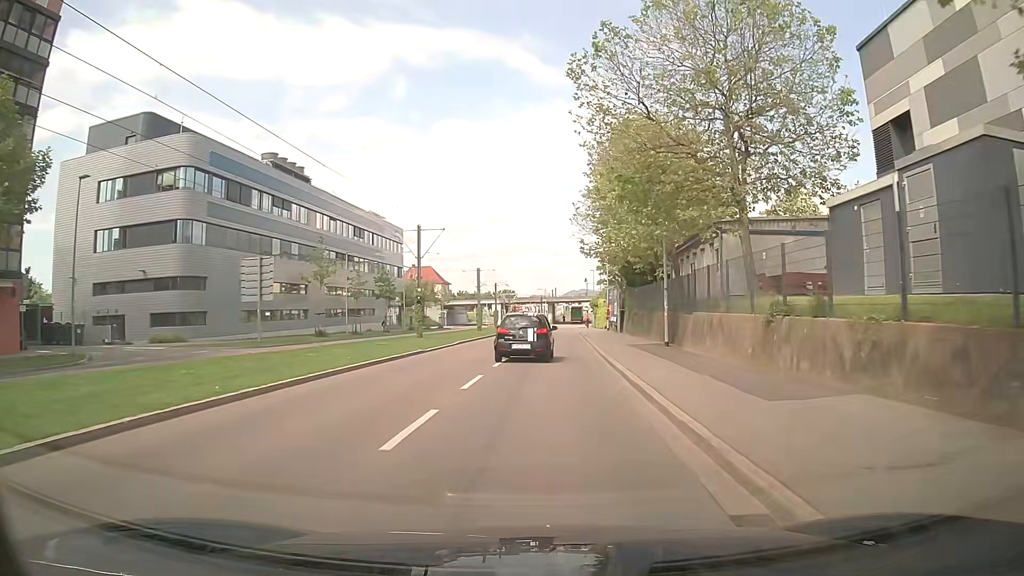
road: secondary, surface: asphalt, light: Day
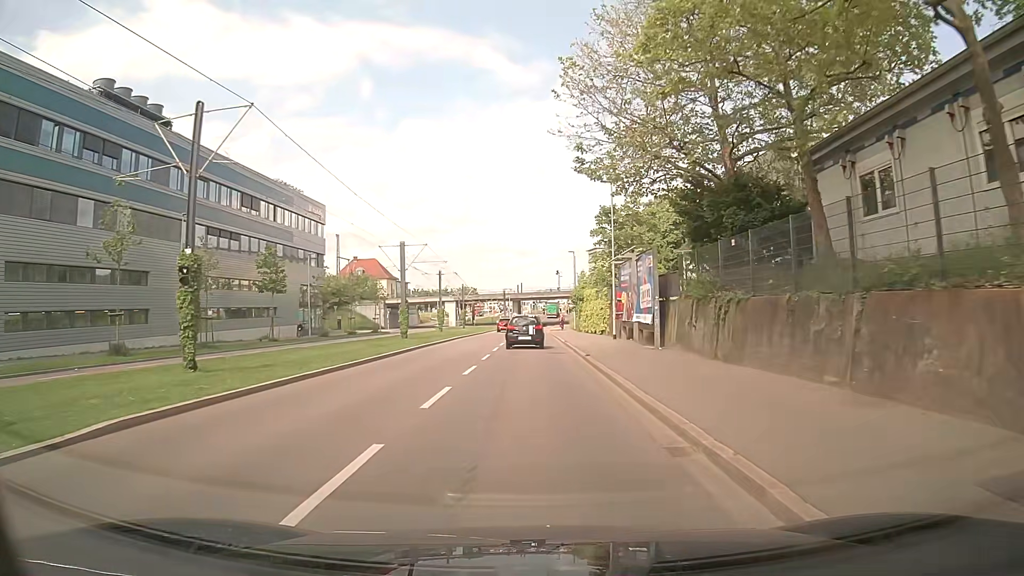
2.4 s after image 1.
(+0.8, +26.9) m; +3°
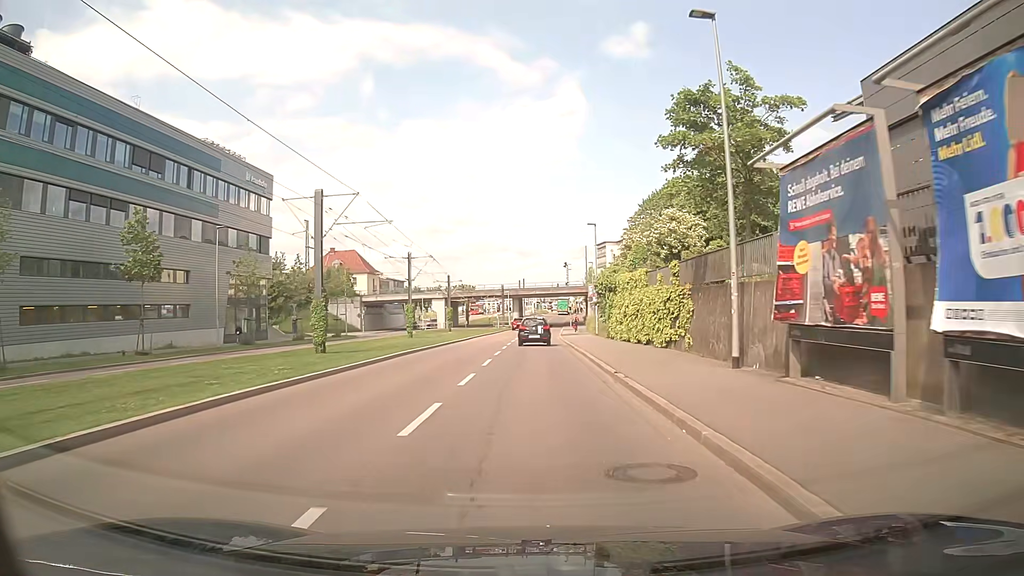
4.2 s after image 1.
(-0.1, +20.6) m; 0°
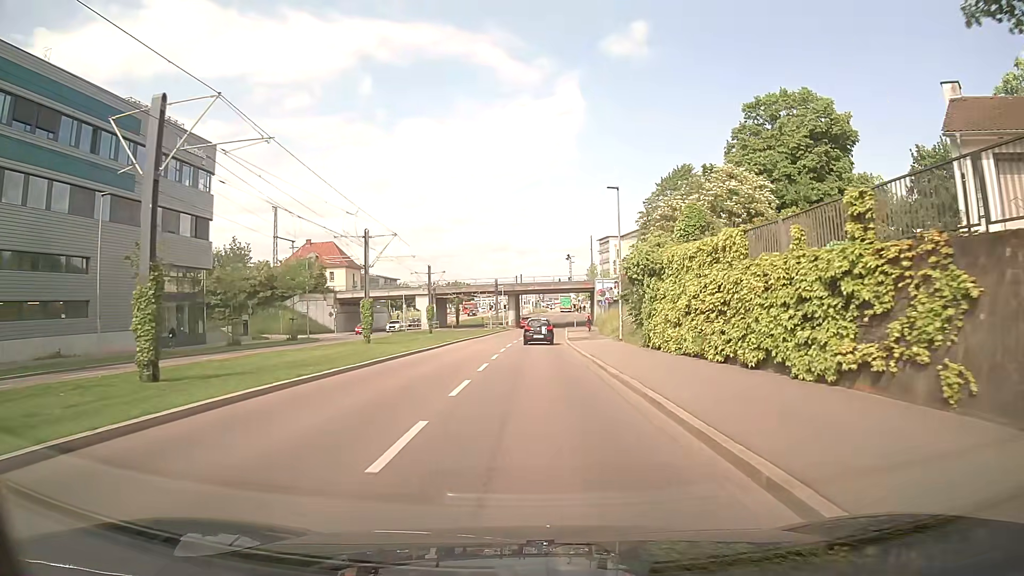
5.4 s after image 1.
(-0.1, +13.9) m; 0°
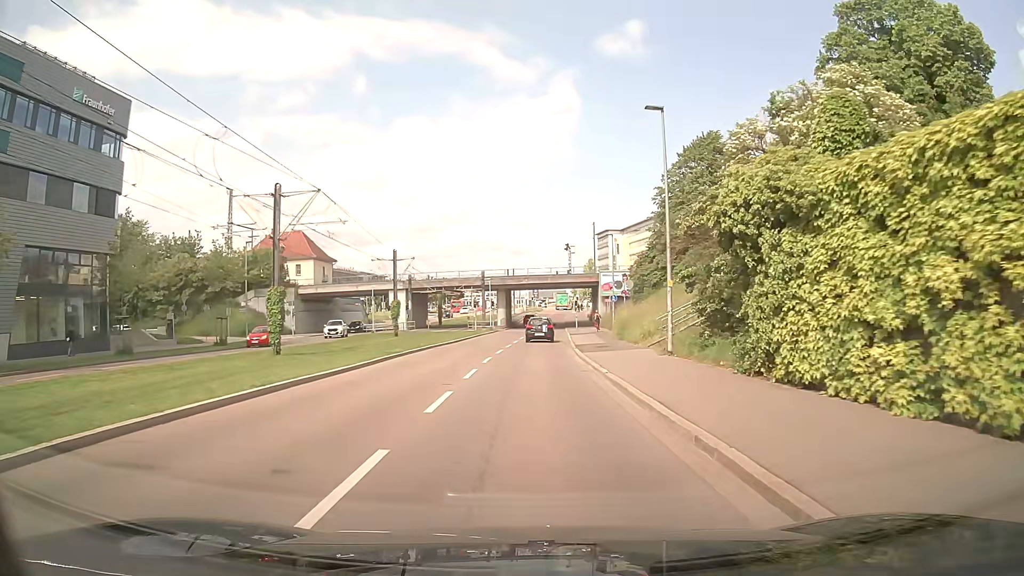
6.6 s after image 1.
(+0.1, +14.0) m; +1°
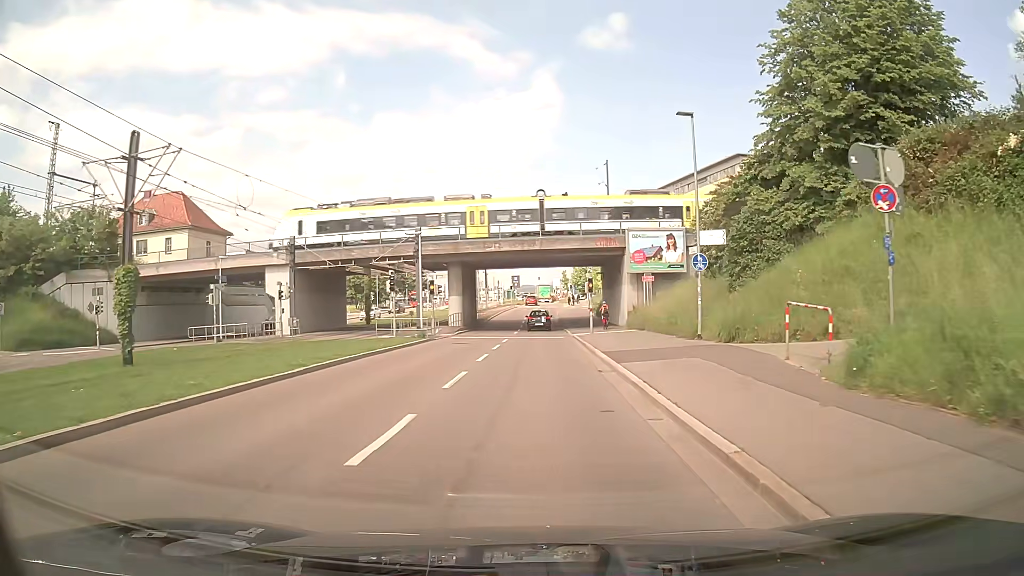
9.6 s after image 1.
(+0.3, +34.0) m; +2°
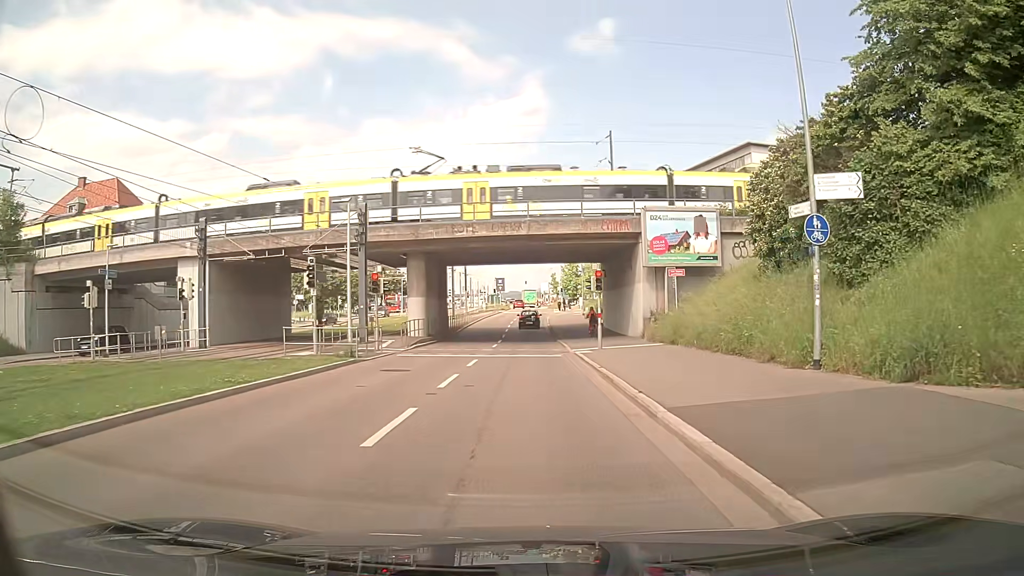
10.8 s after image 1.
(+0.1, +10.9) m; +1°
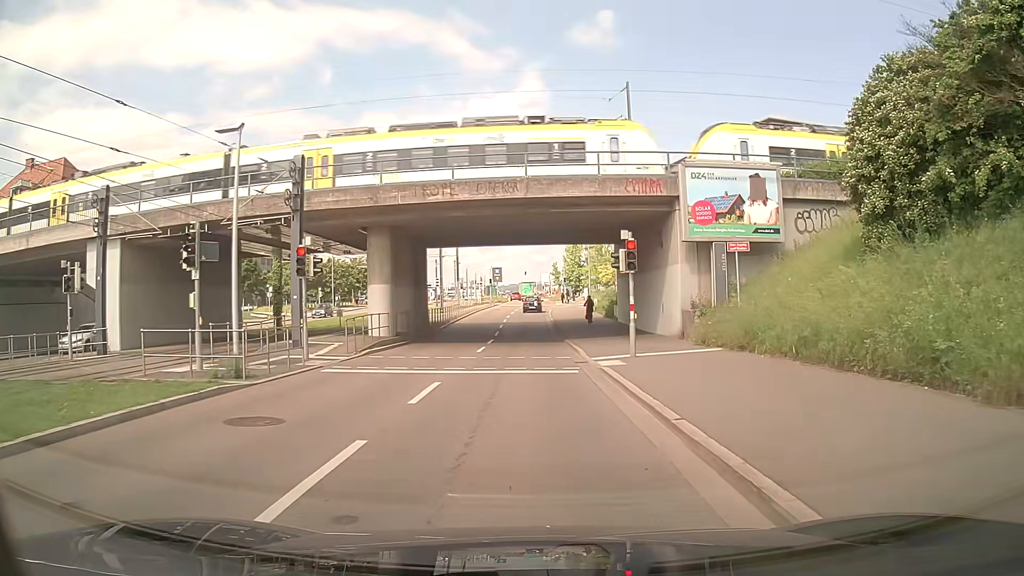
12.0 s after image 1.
(0.0, +8.6) m; 0°
(0, +10) (0, +20) (0, +30) (-1, +40) (-1, +50) (-1, +60) (0, +70) (+1, +80) (+1, +90) (+1, +100) m
